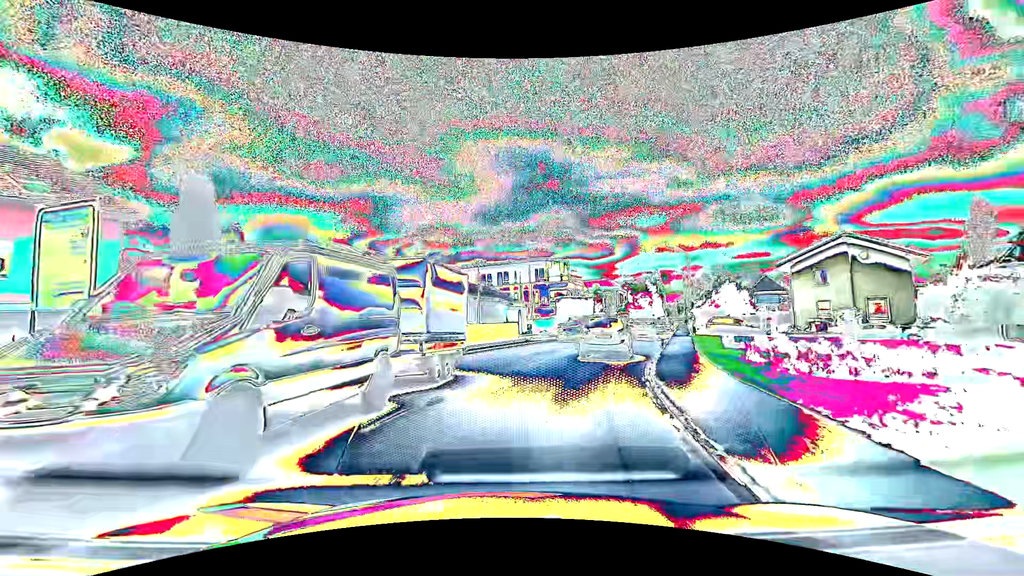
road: primary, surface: asphalt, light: Day
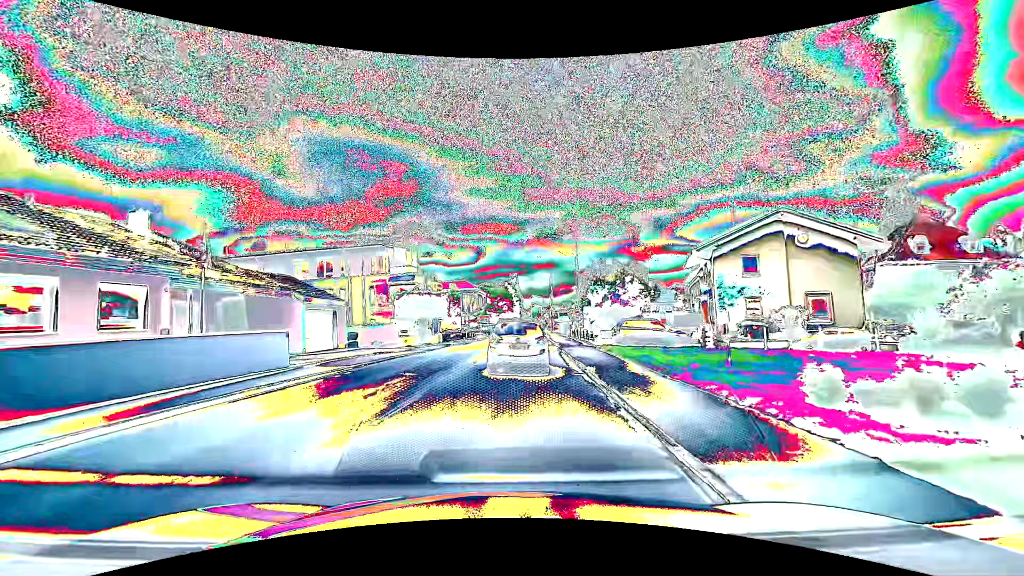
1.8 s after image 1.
(+2.3, +15.9) m; +17°
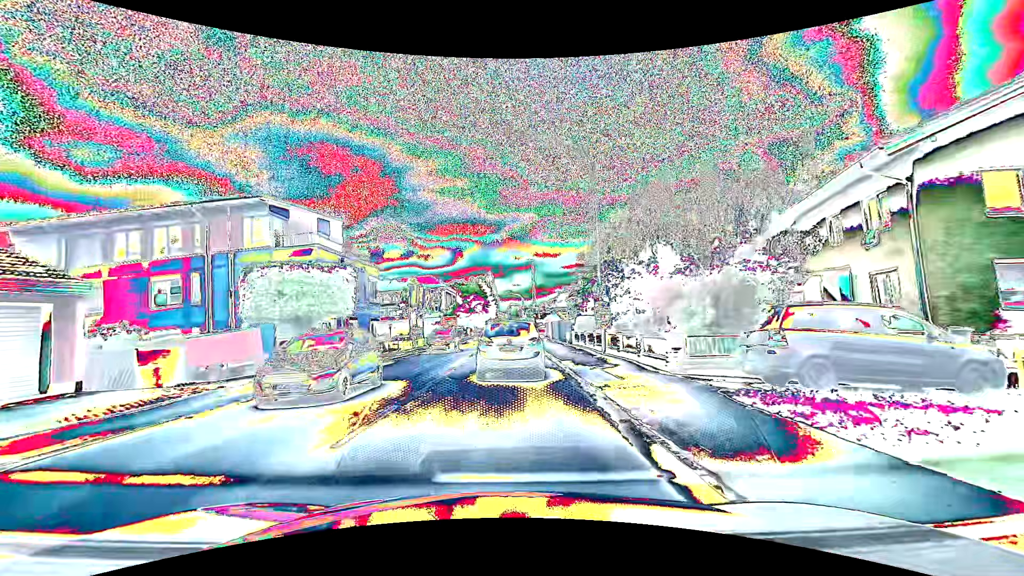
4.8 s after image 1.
(+0.7, +18.8) m; +2°
(0, +10) (0, +20) (0, +30) (0, +40) (0, +50) (0, +60) (0, +70) (0, +80) (0, +90) (+1, +100) m
